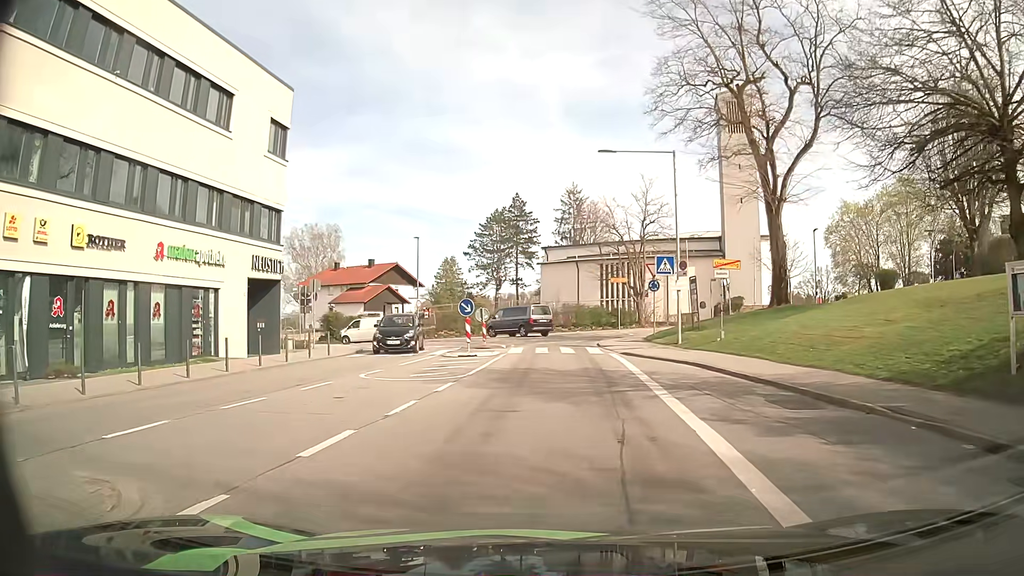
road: unclassified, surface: asphalt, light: Day
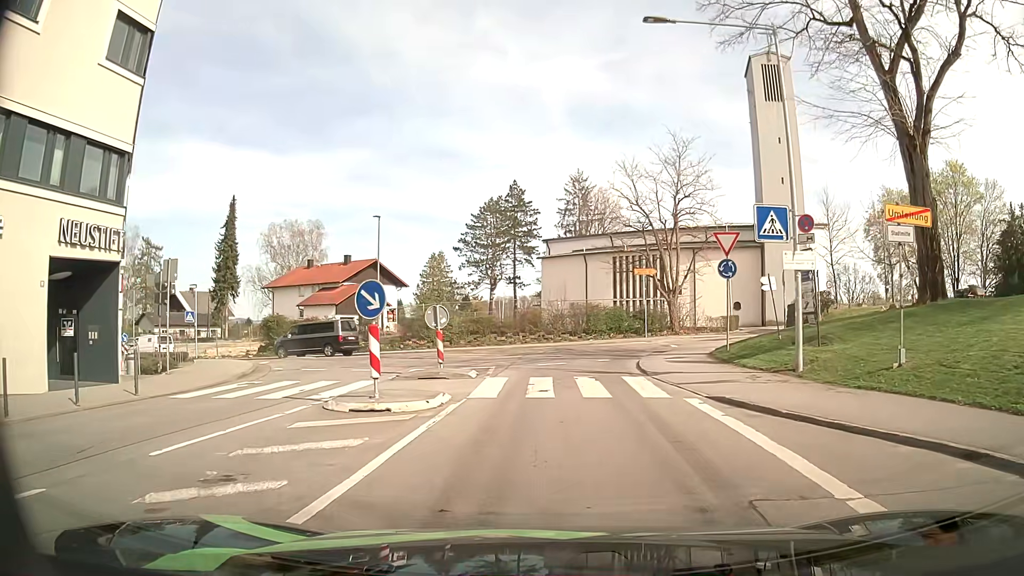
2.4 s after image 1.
(0.0, +13.0) m; 0°
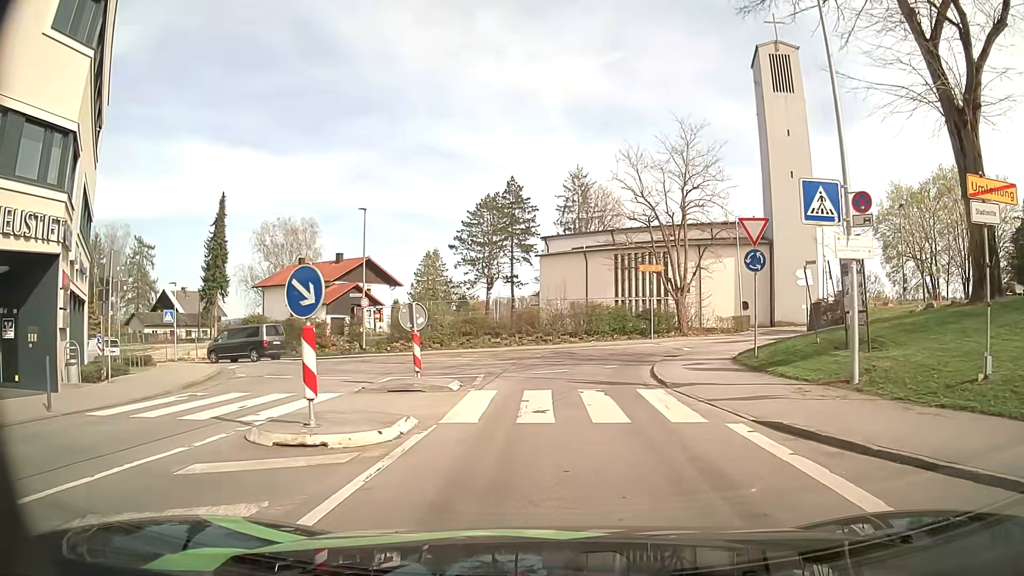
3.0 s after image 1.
(0.0, +2.9) m; 0°
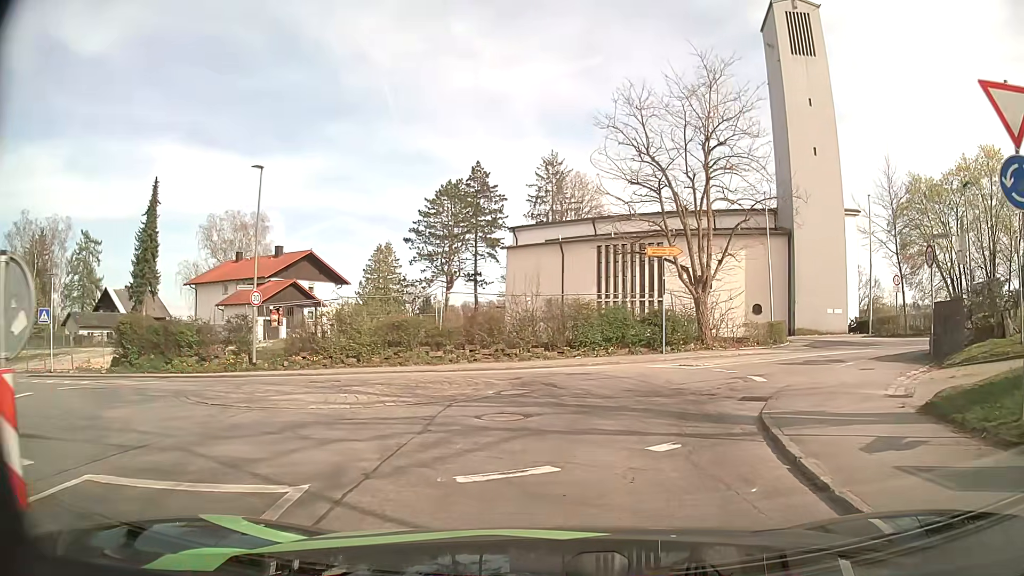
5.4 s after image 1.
(+0.1, +11.3) m; +3°
